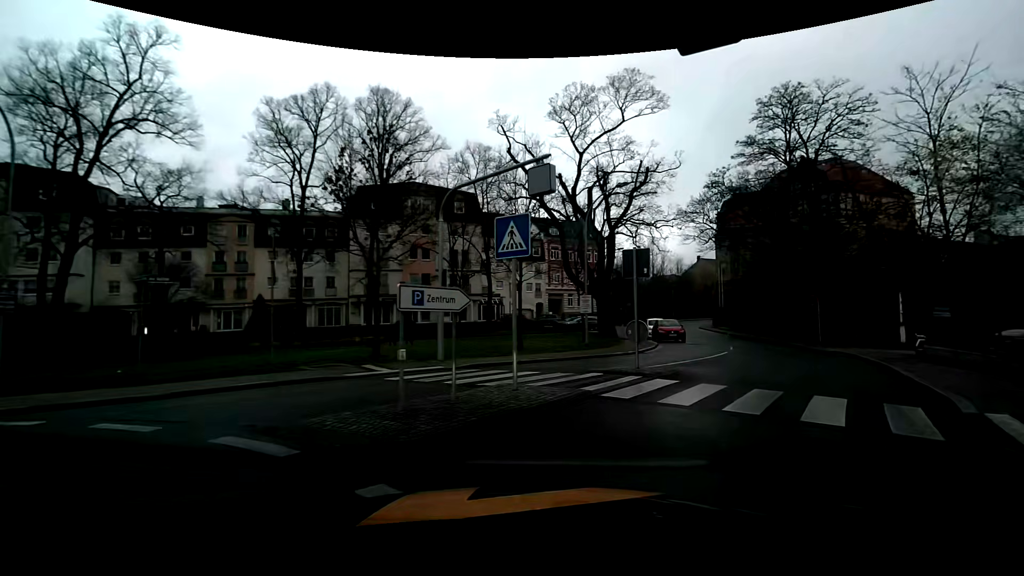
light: Day
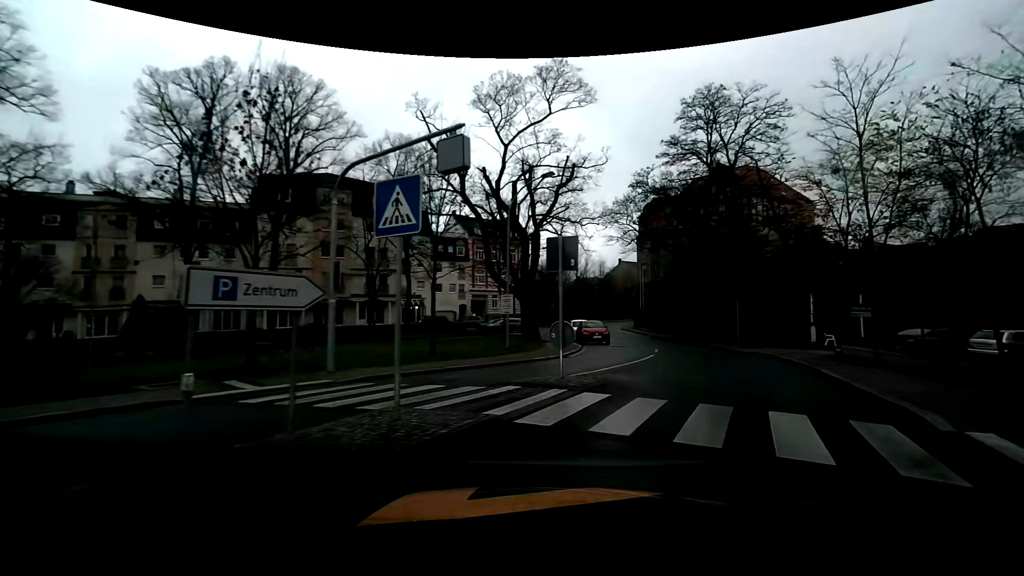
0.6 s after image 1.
(+0.2, +2.4) m; +6°
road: residential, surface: asphalt
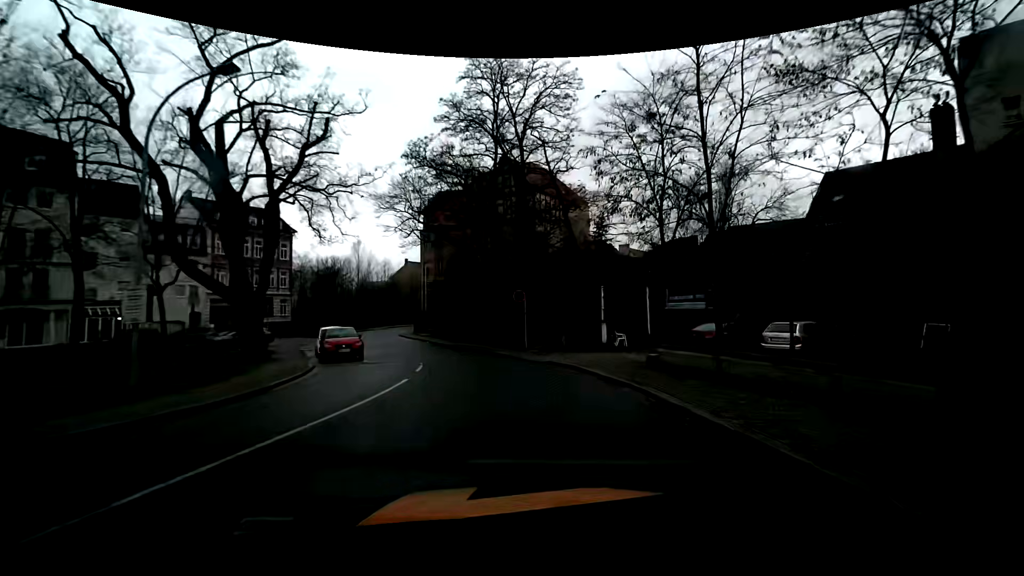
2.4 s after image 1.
(+2.4, +8.5) m; +24°
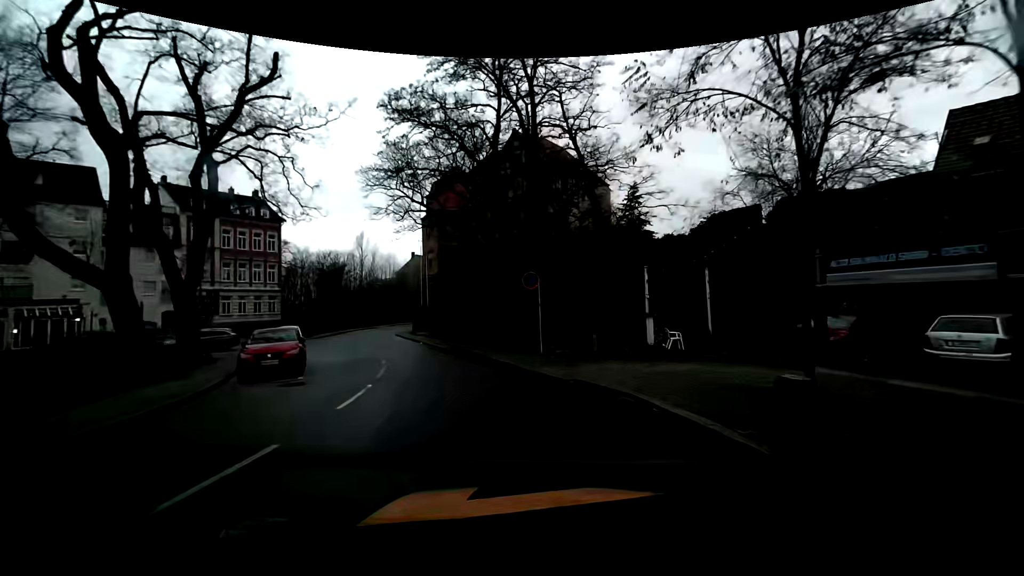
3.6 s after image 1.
(-0.1, +7.2) m; -2°
(-1, +10) (-4, +20) (-7, +29) (-11, +38) (-14, +48) (-16, +57) (-16, +67) (-14, +77) (-12, +87) (-7, +96) m
